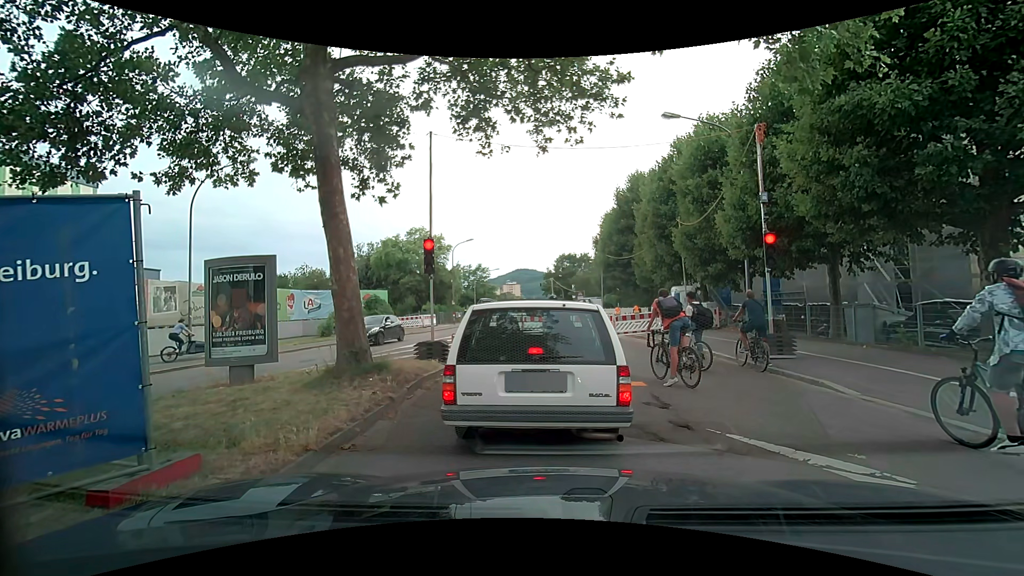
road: secondary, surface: asphalt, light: Day
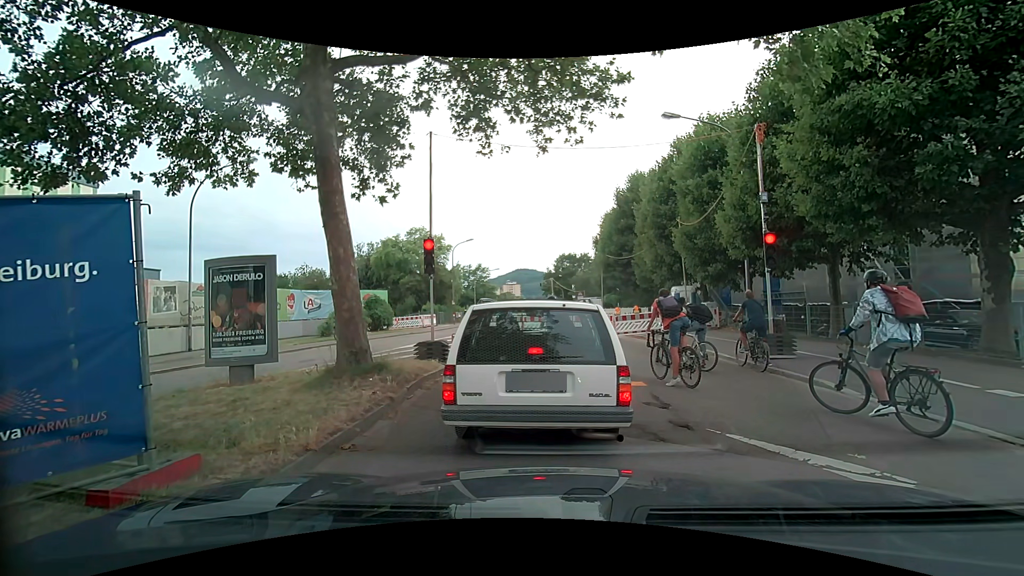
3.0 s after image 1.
(0.0, 0.0) m; 0°
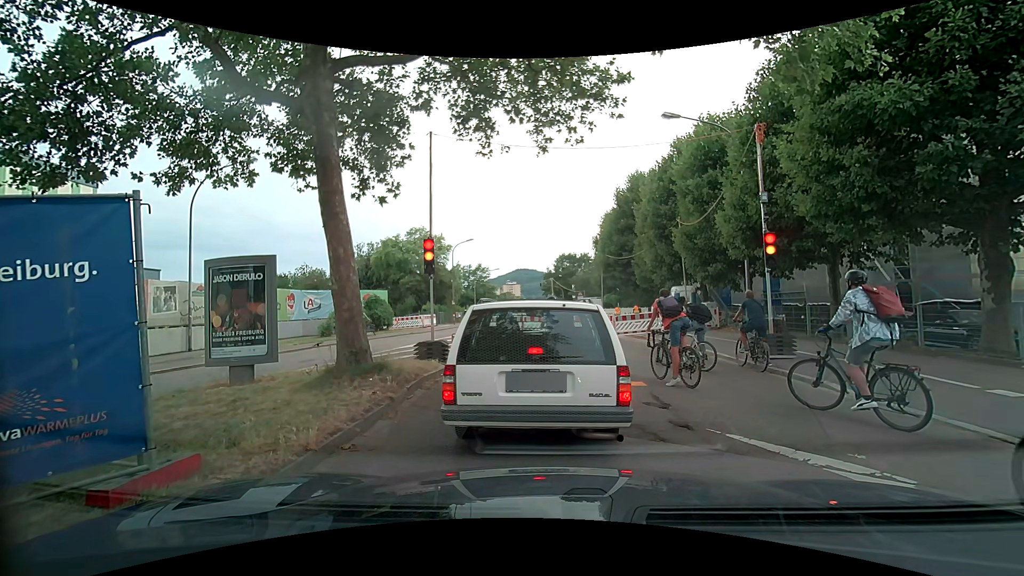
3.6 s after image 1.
(0.0, 0.0) m; 0°
(+1, +10) (-1, +20) (-4, +29) (-5, +39) (-3, +49) (-2, +59) (0, +69) (+1, +79) (+2, +89) (+2, +99) m
